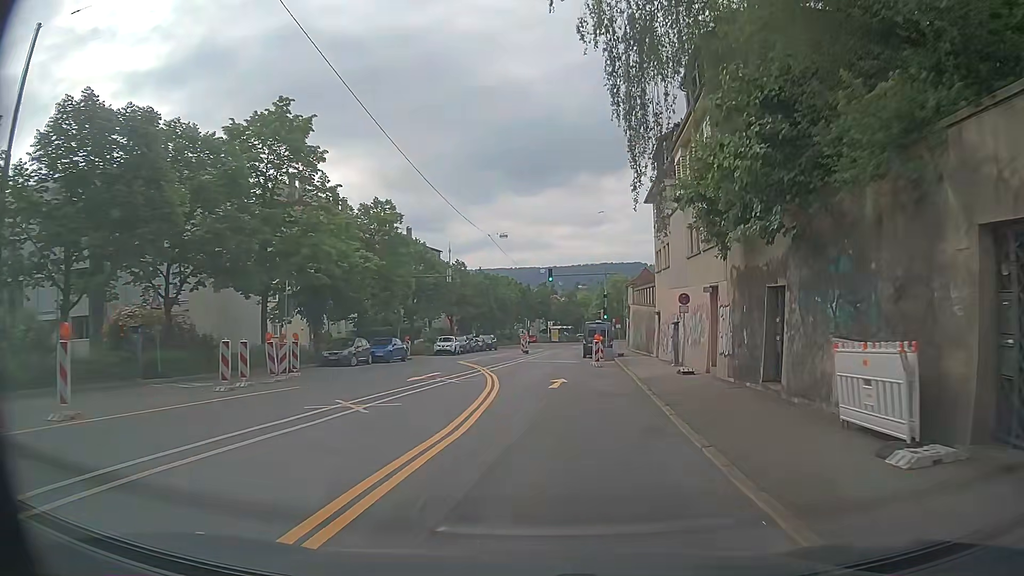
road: secondary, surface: asphalt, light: Day
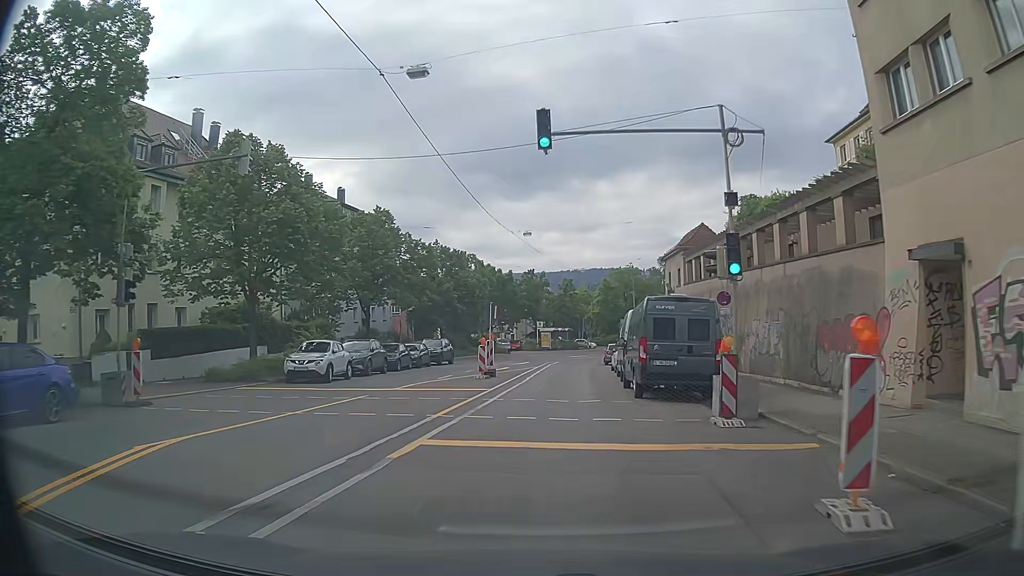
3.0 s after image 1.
(+1.0, +30.8) m; +1°
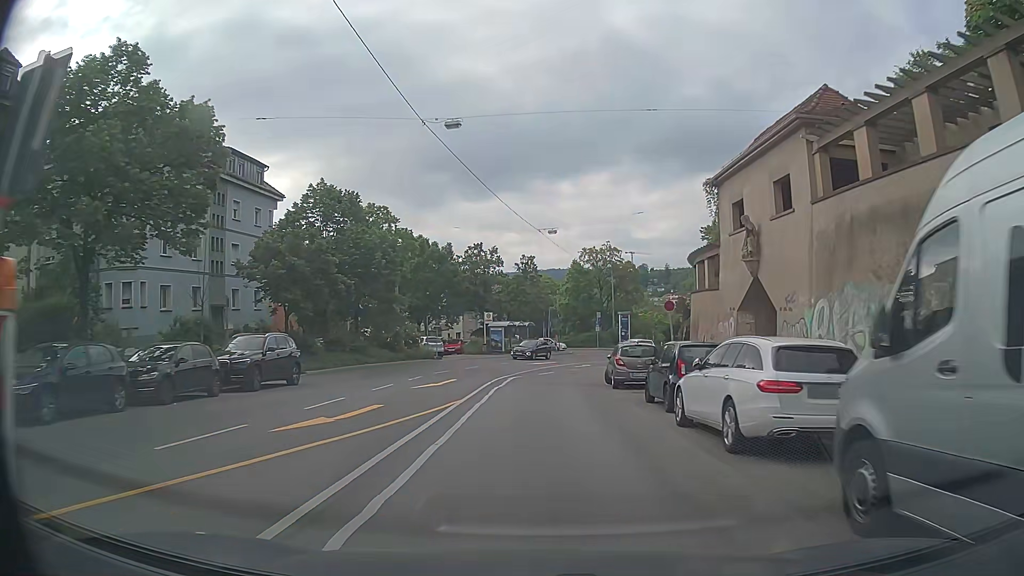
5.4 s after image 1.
(+1.0, +24.7) m; +4°
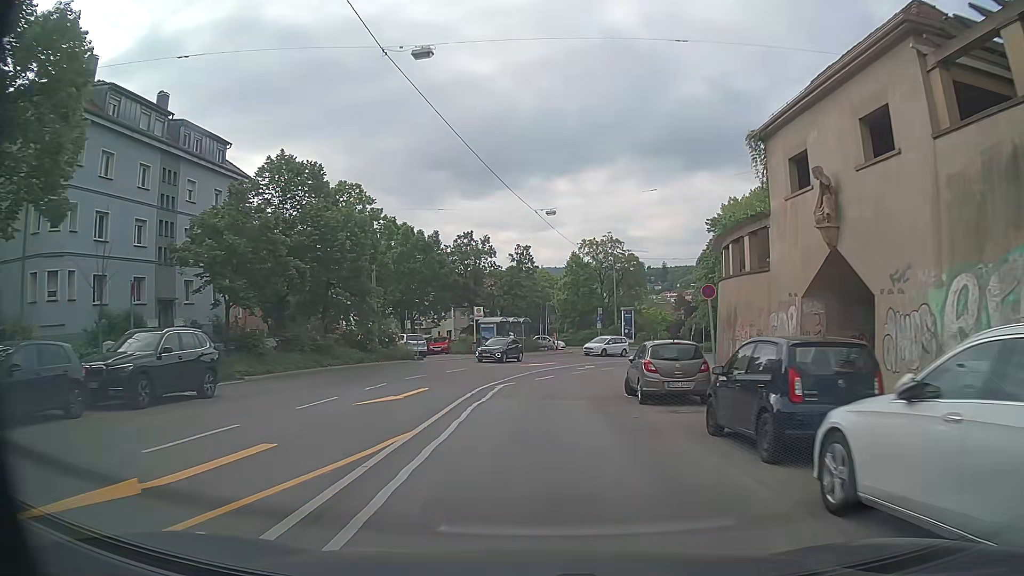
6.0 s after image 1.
(0.0, +6.3) m; 0°
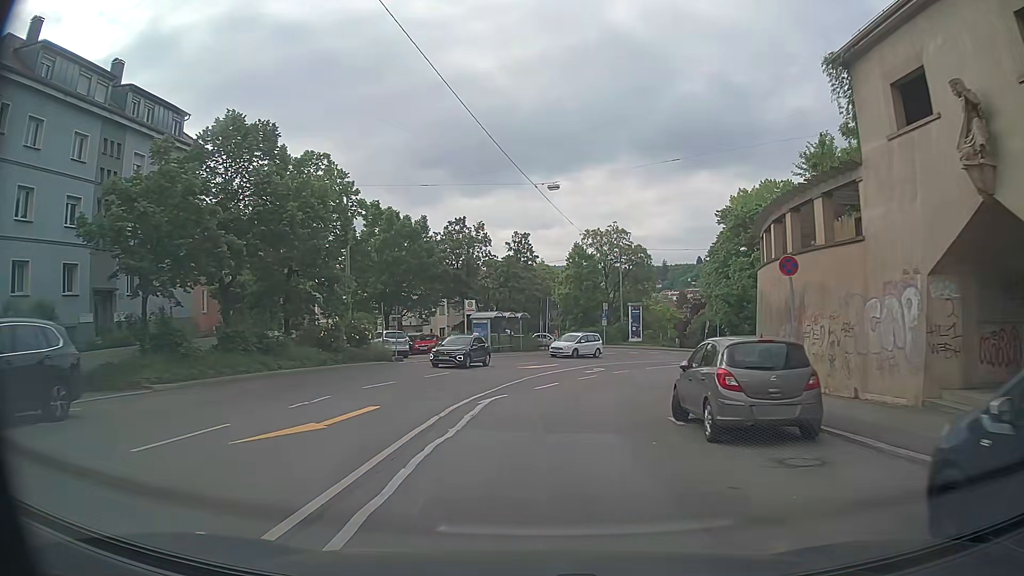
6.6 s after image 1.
(0.0, +6.3) m; 0°
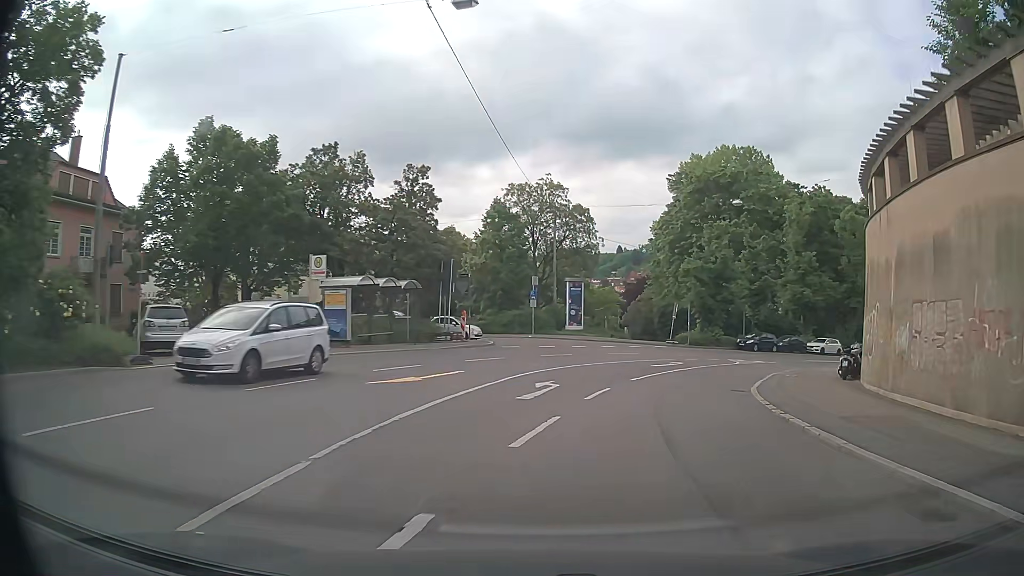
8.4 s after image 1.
(+0.7, +18.6) m; +8°
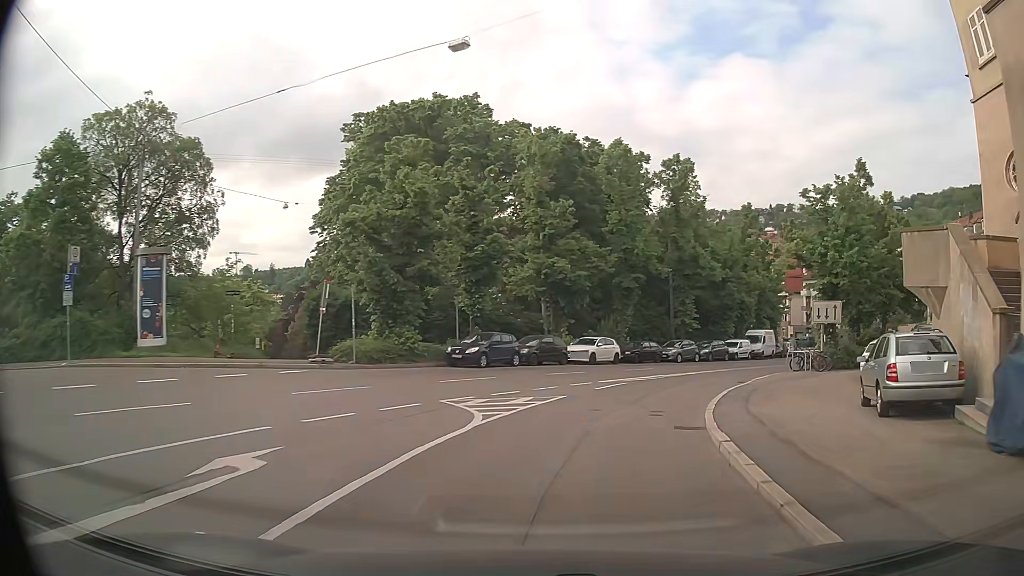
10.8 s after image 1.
(+5.4, +23.7) m; +25°
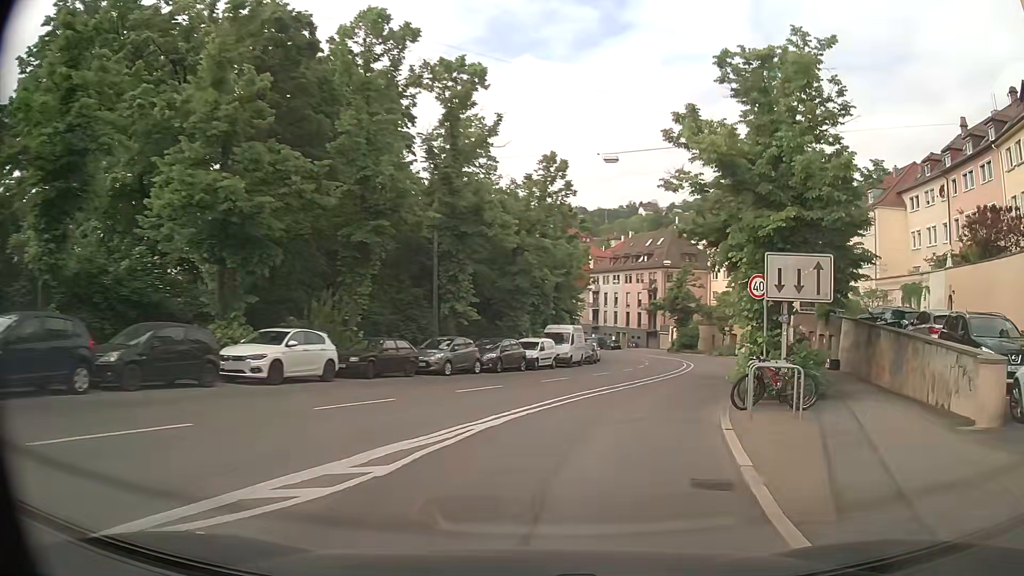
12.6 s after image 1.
(+3.0, +18.2) m; +20°
(+1, +10) (+4, +20) (+7, +29) (+10, +38) (+13, +48) (+14, +58) (+15, +68) (+14, +78) (+13, +88) (+11, +98) m
